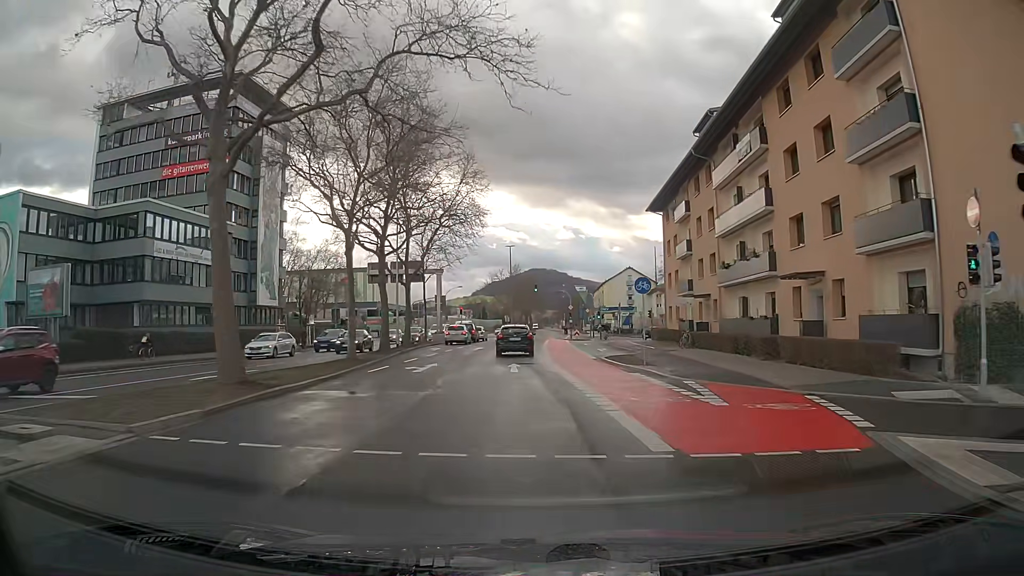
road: secondary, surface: asphalt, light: Day
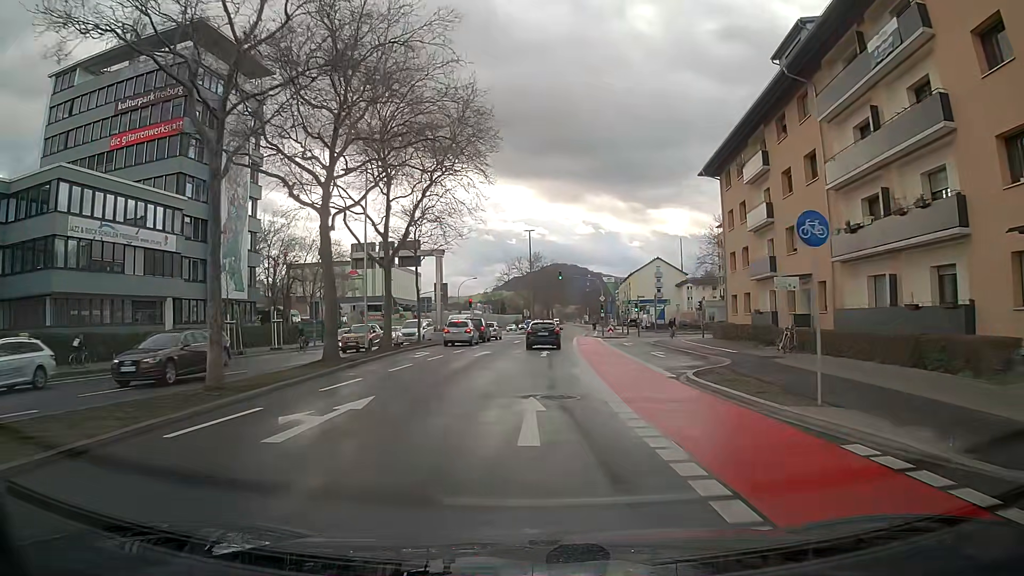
(-0.2, +13.0) m; -1°
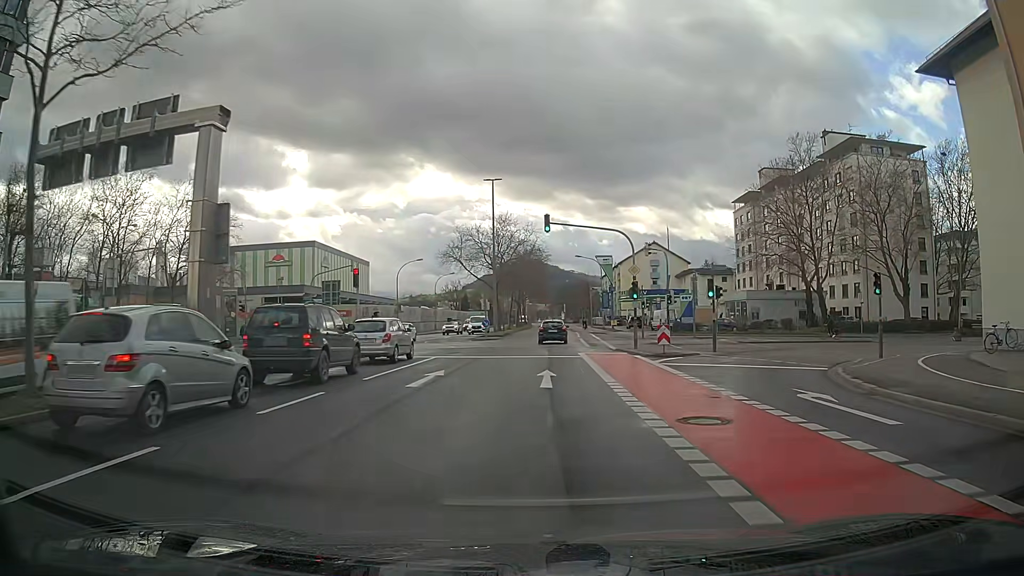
(+0.6, +33.8) m; +3°
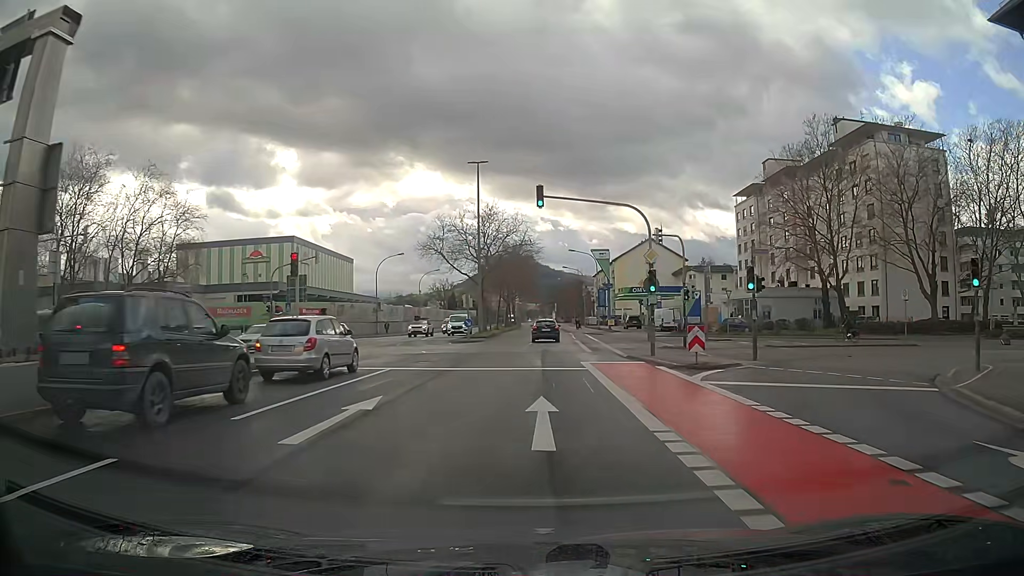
(+0.1, +6.8) m; +1°
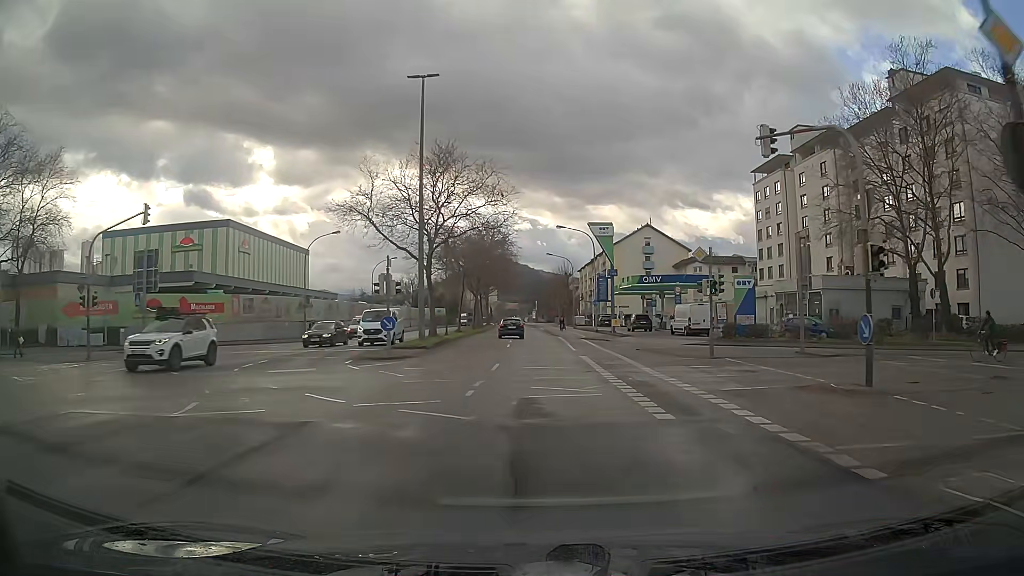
(+0.2, +20.5) m; +1°
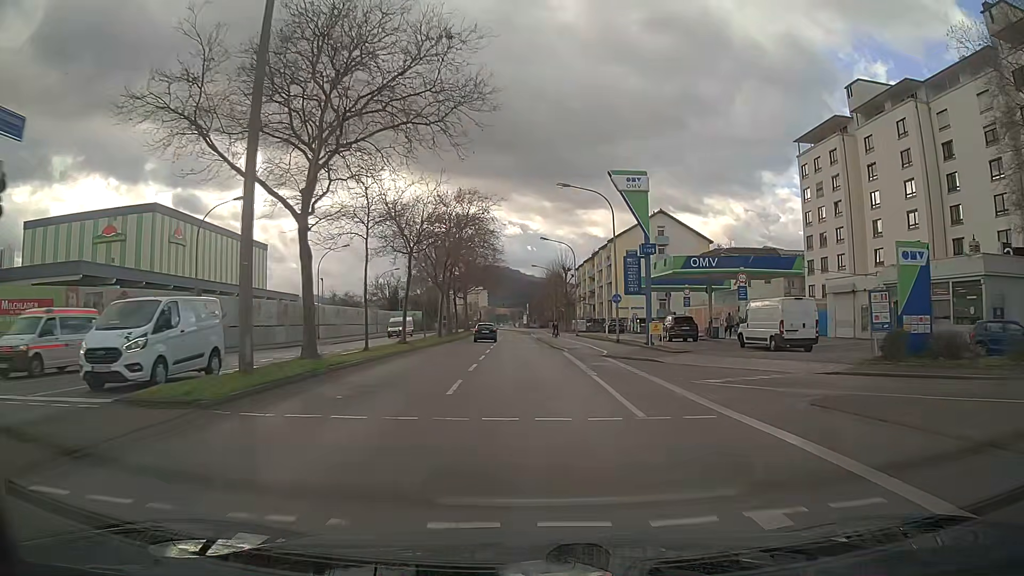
(+0.2, +20.9) m; +1°
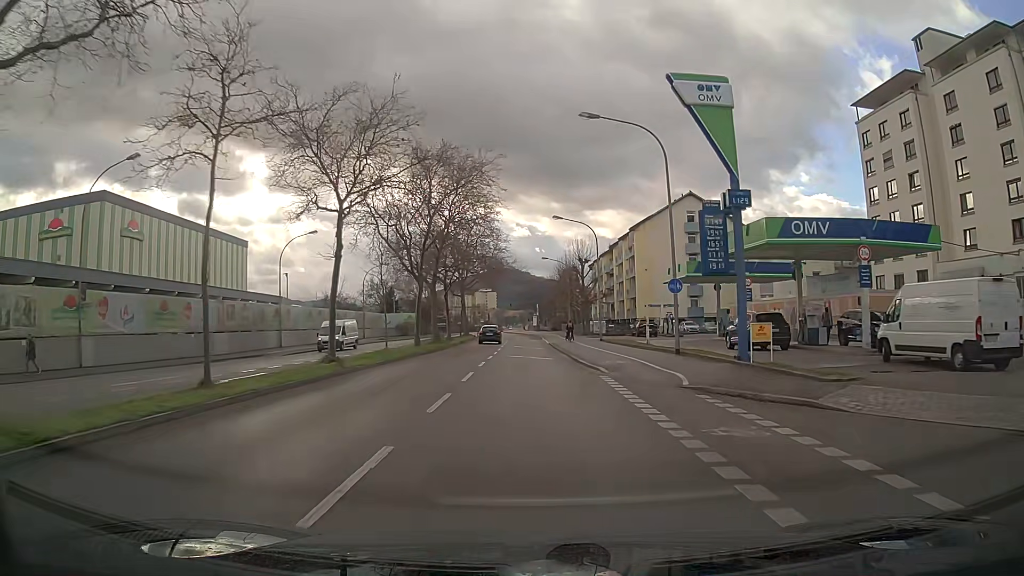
(-0.1, +14.4) m; -1°
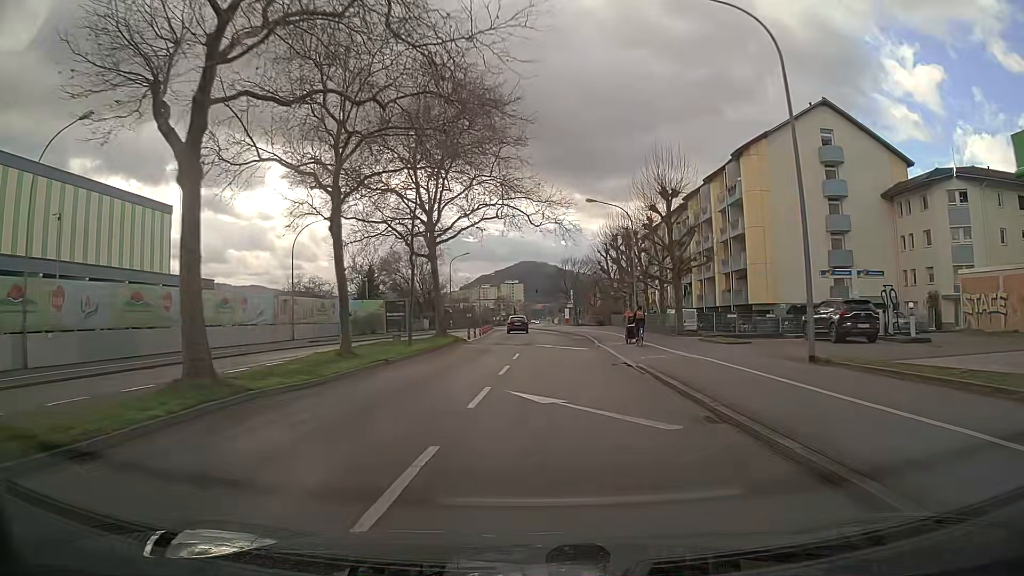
(-0.8, +36.6) m; -2°
